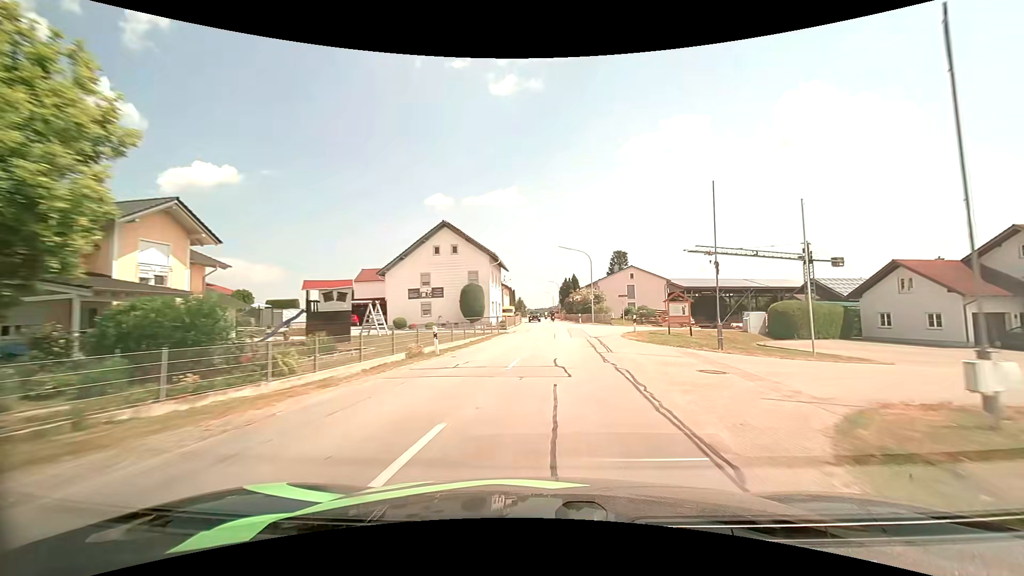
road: secondary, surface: asphalt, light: Day
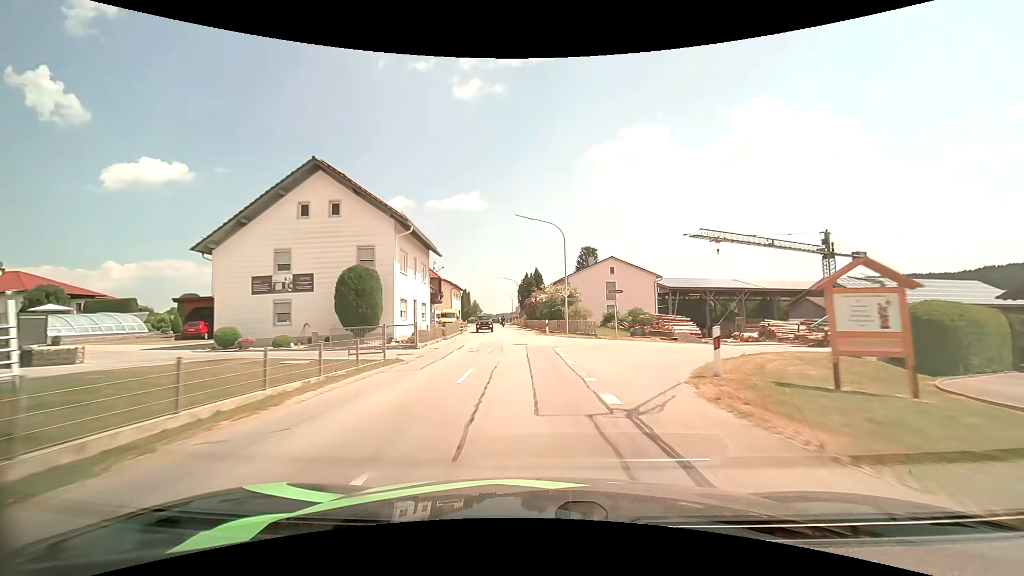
(+1.1, +19.4) m; +4°
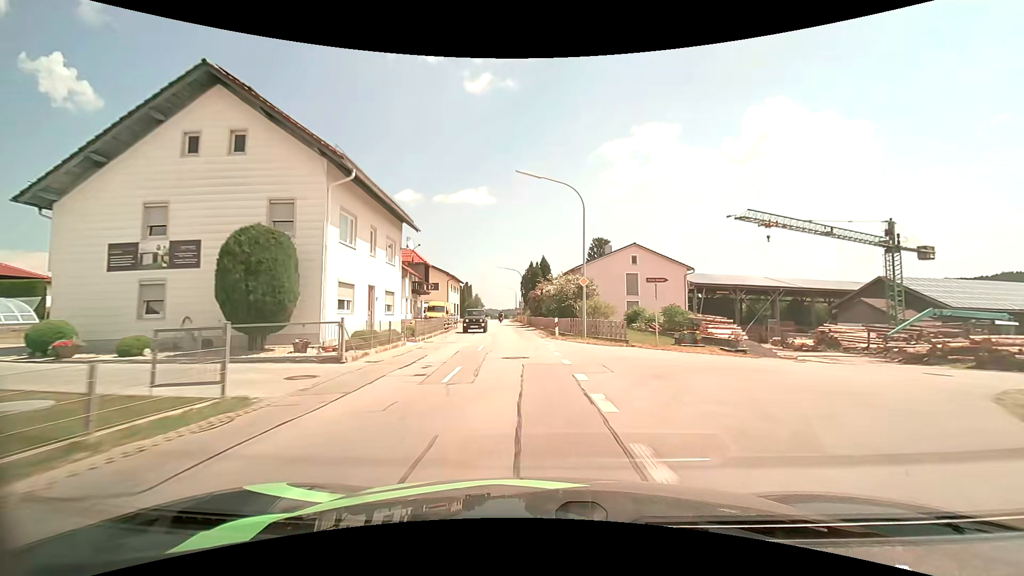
(0.0, +9.5) m; -1°
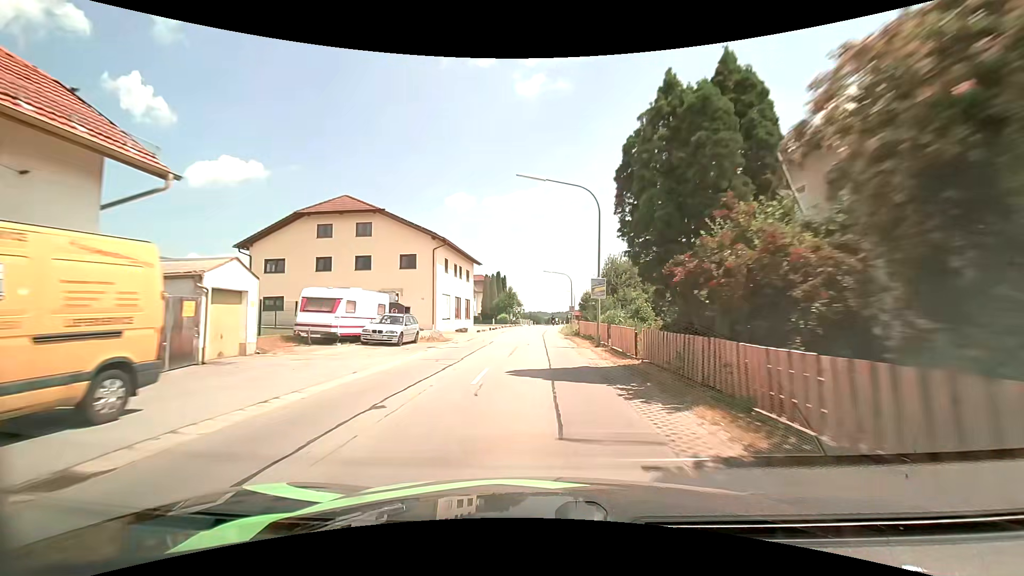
(-2.5, +44.3) m; -5°
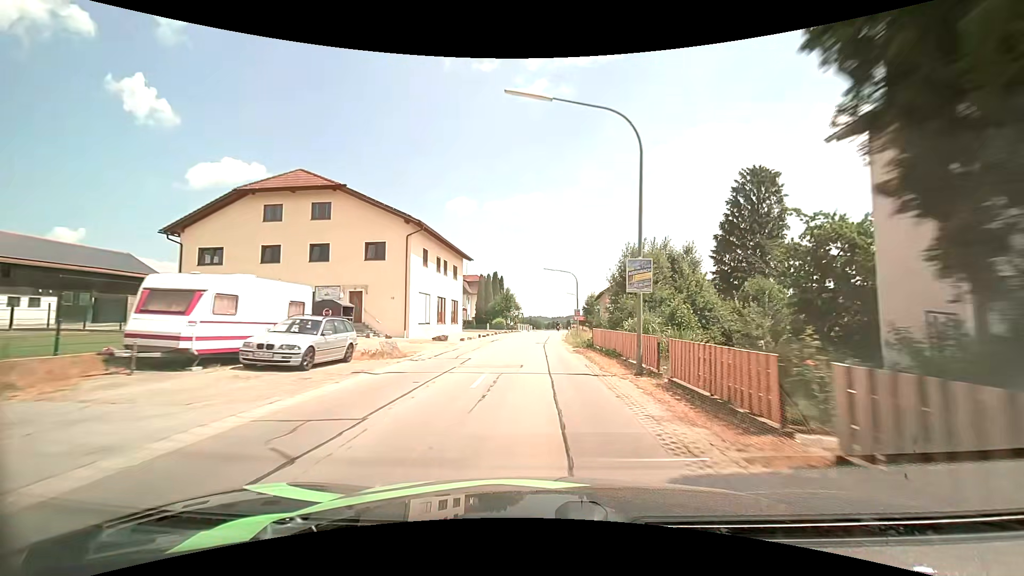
(0.0, +8.8) m; -1°
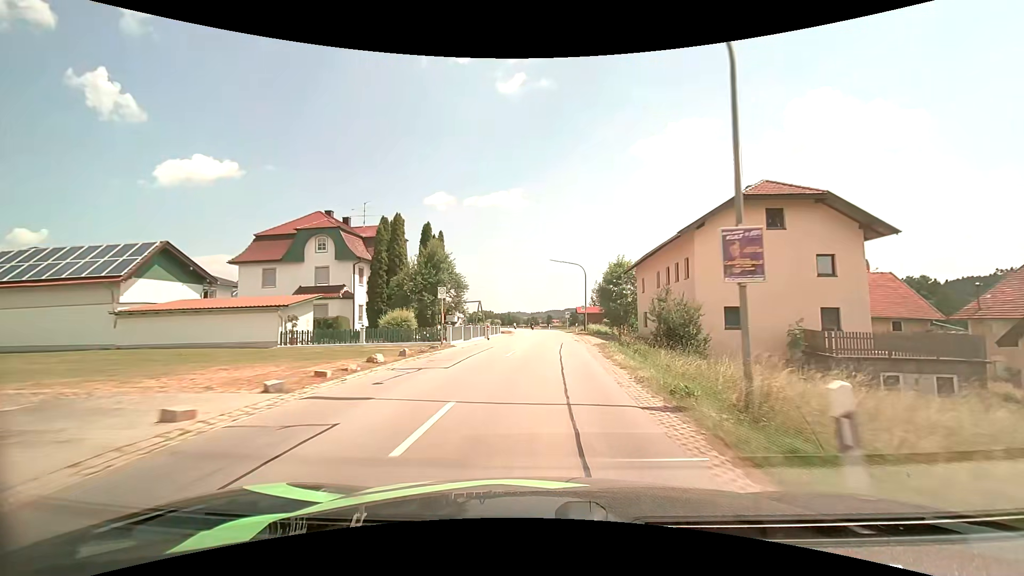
(+0.8, +45.9) m; +2°
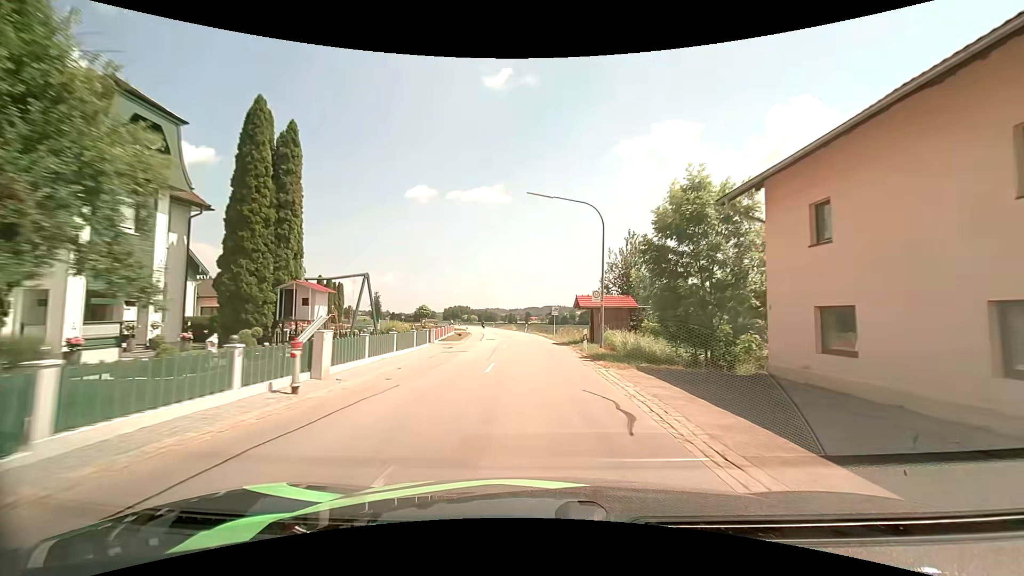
(+0.9, +27.1) m; +3°
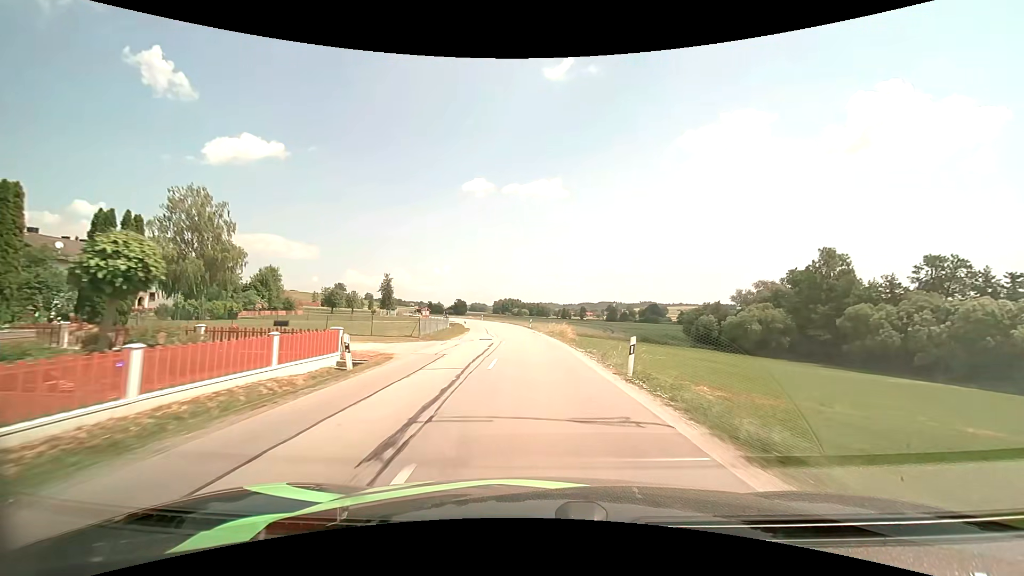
(-2.3, +48.3) m; -6°
(0, +10) (0, +20) (-1, +30) (-2, +40) (-2, +50) (-4, +60) (-6, +70) (-8, +79) (-11, +89) (-15, +98) m
